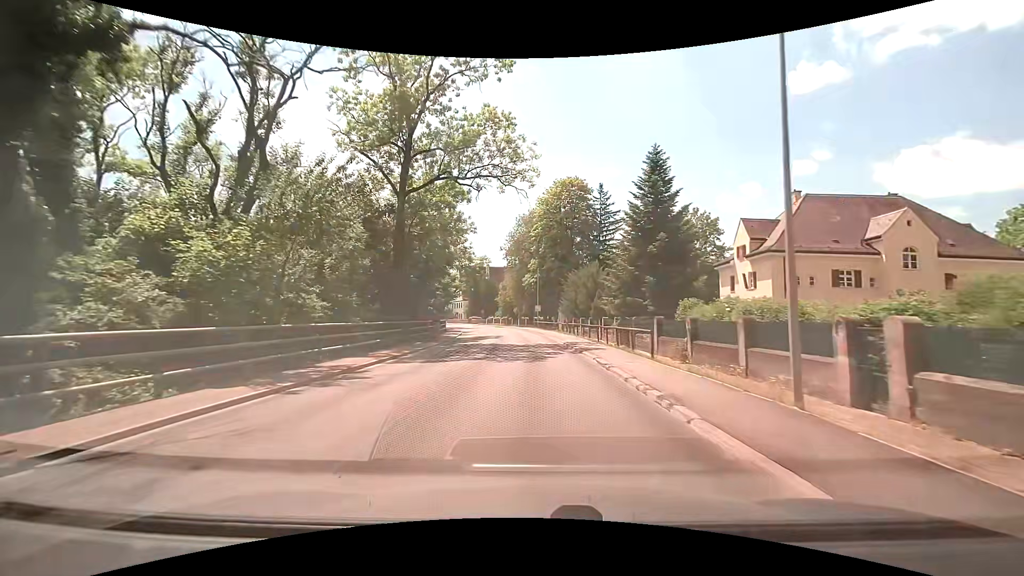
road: secondary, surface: asphalt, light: Day
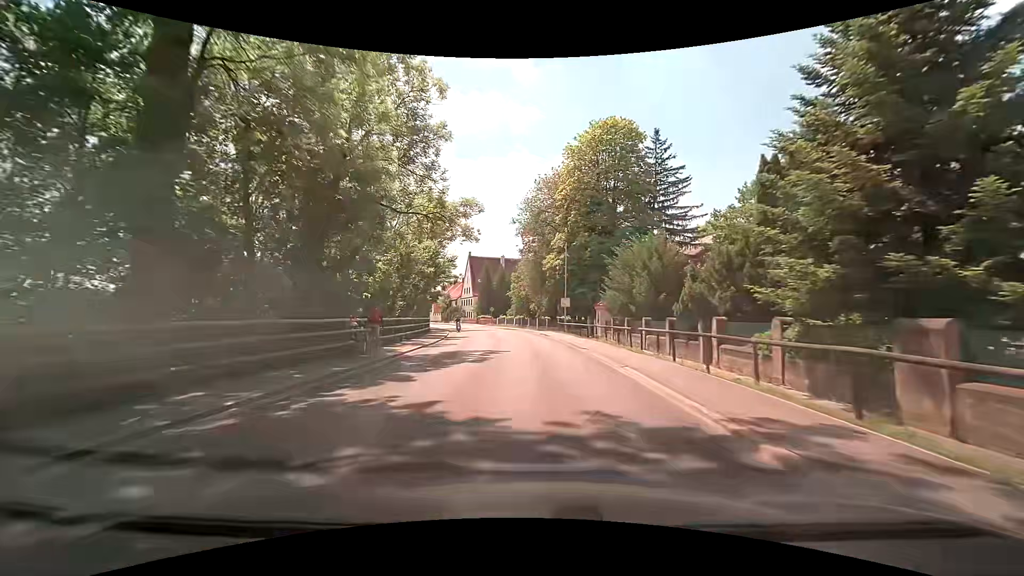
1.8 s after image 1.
(-0.7, +21.5) m; -3°
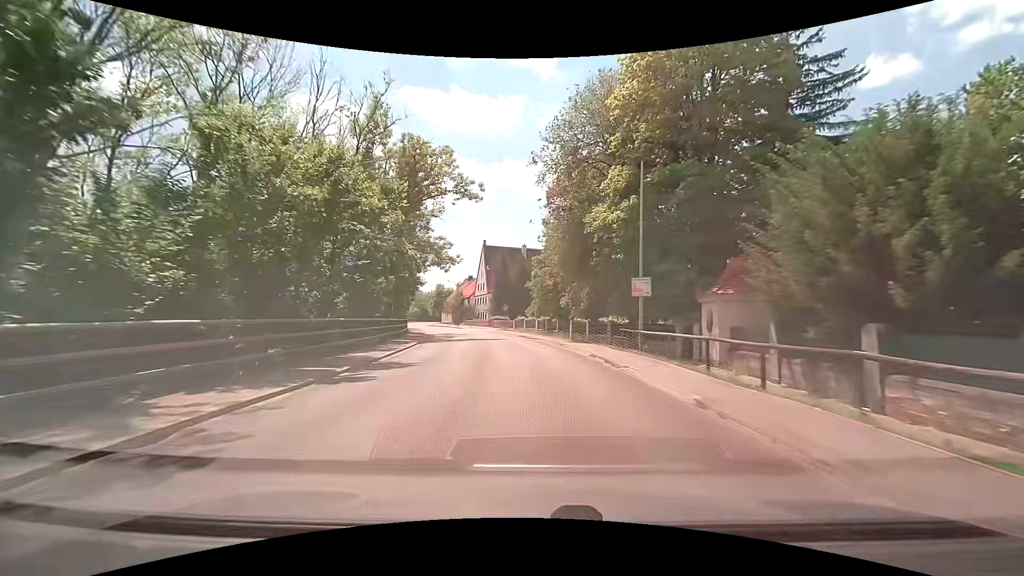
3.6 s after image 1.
(-0.6, +21.9) m; -2°
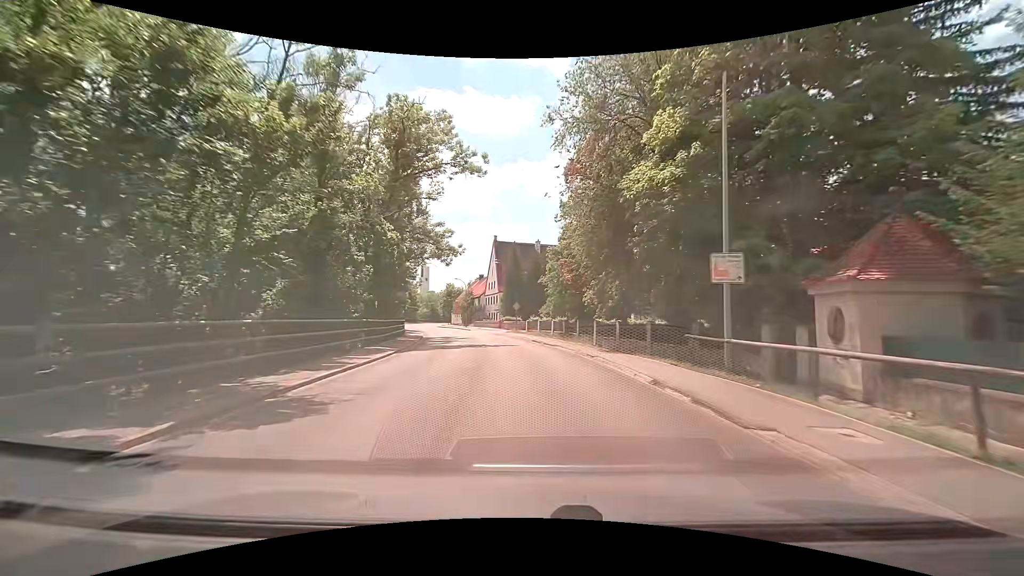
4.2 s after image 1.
(-0.2, +7.3) m; -3°
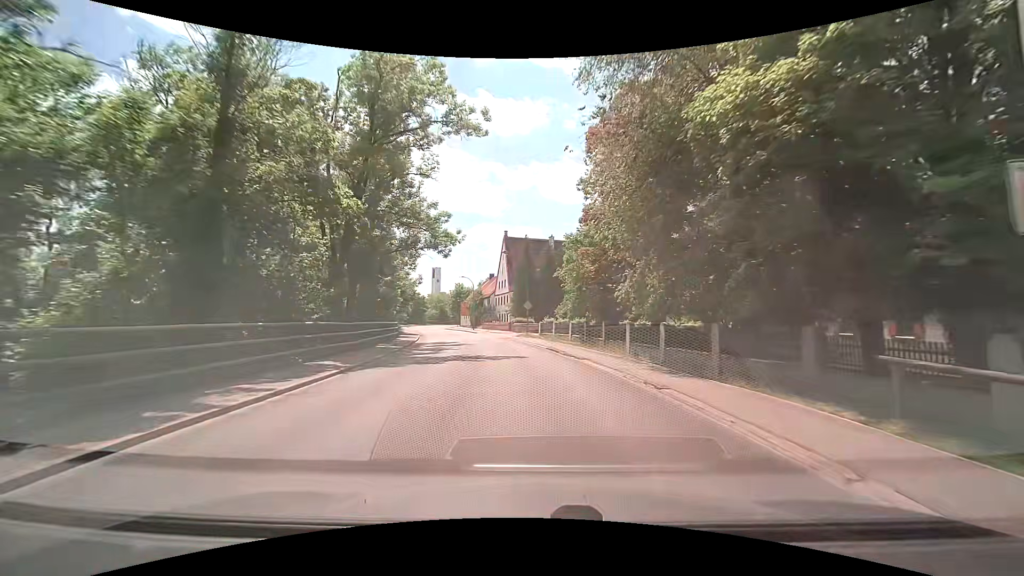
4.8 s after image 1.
(-0.1, +7.3) m; -2°
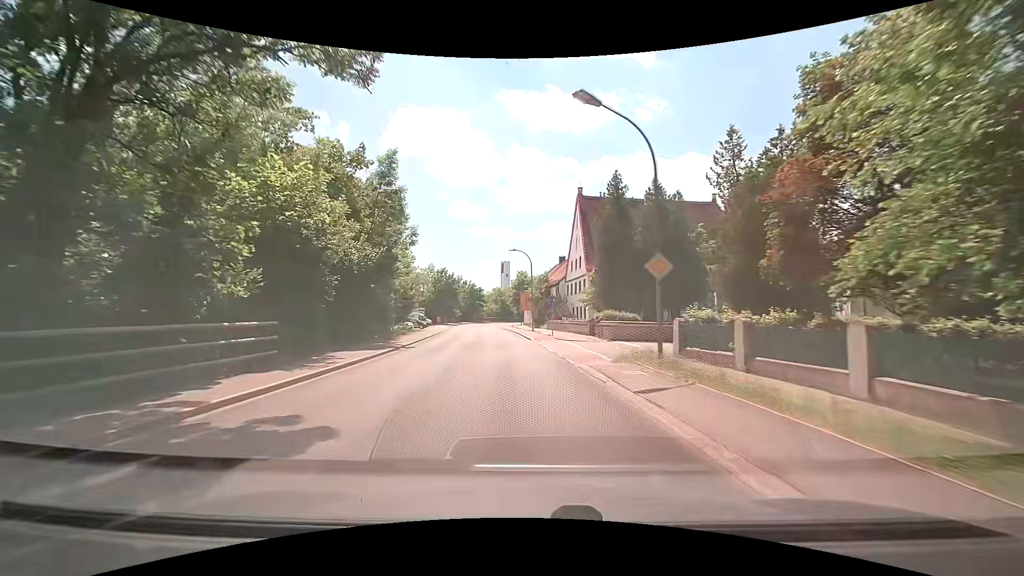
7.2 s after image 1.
(-1.6, +28.8) m; -8°
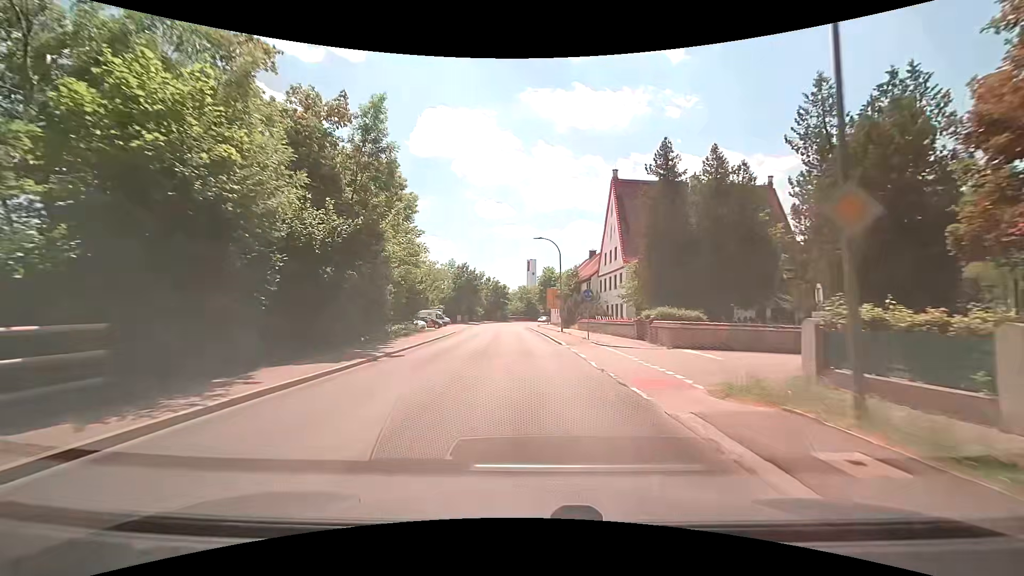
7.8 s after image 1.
(-0.2, +7.1) m; -3°
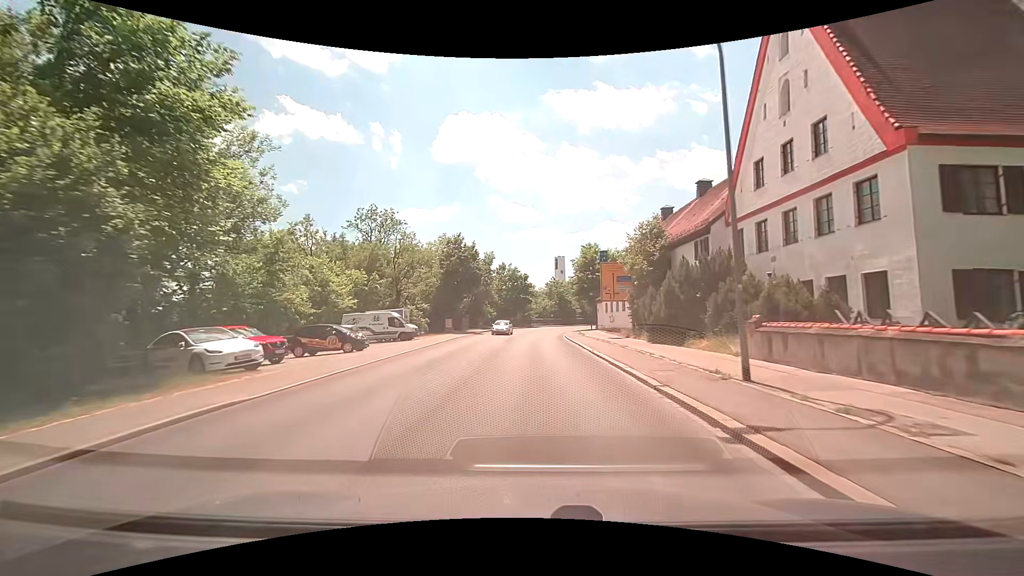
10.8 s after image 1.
(-1.6, +34.8) m; -4°
(0, +10) (0, +20) (0, +30) (0, +40) (+1, +50) (+2, +60) (+3, +70) (+6, +79) (+10, +88) (+15, +97) m
